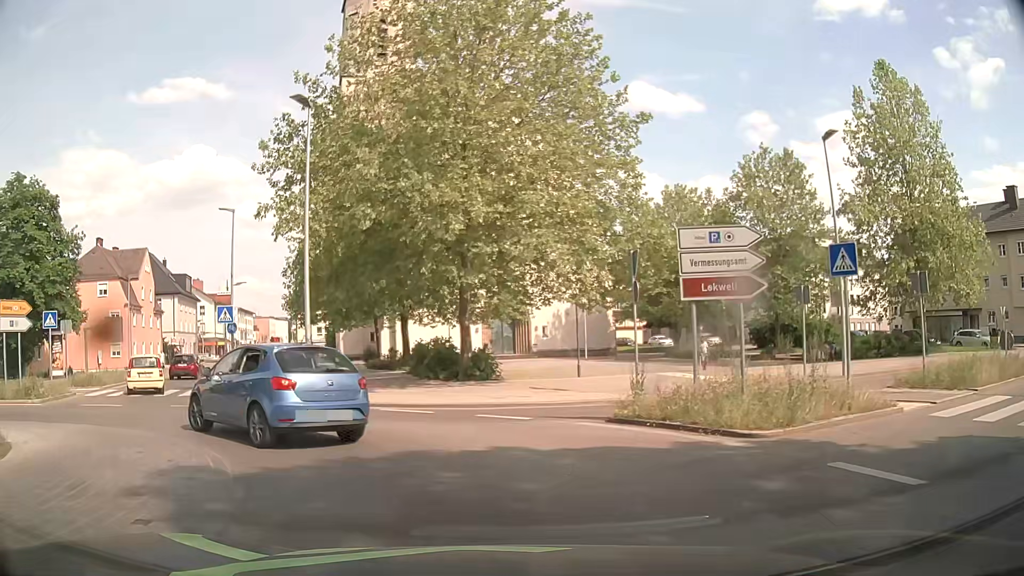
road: secondary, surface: asphalt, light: Day
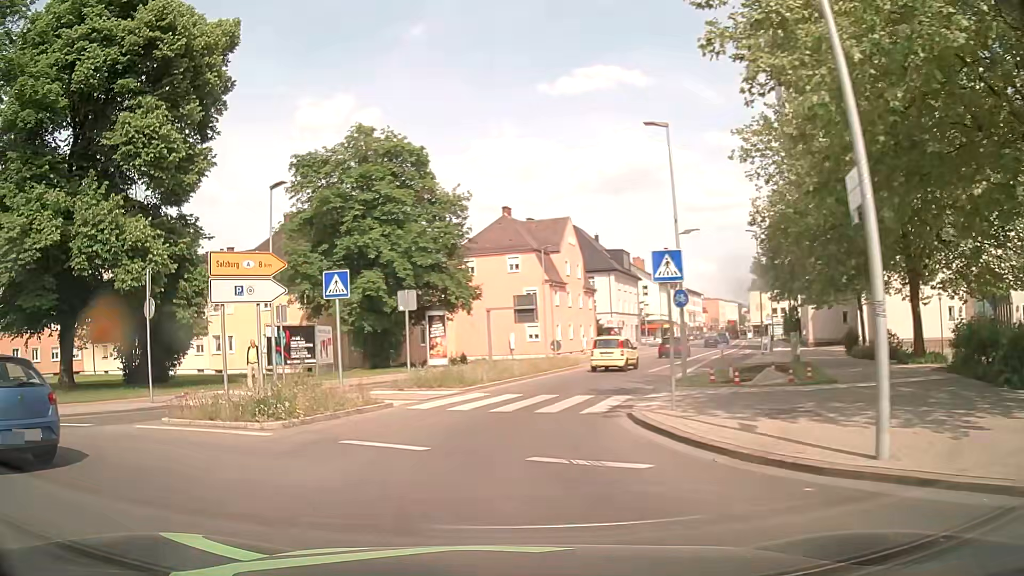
(-3.4, +10.8) m; -39°
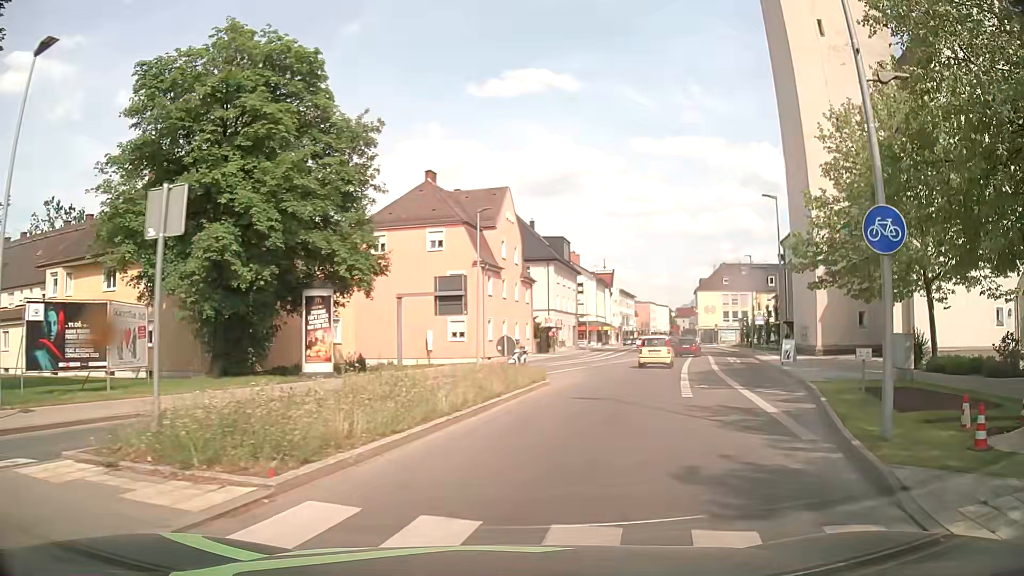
(-0.2, +13.9) m; +7°
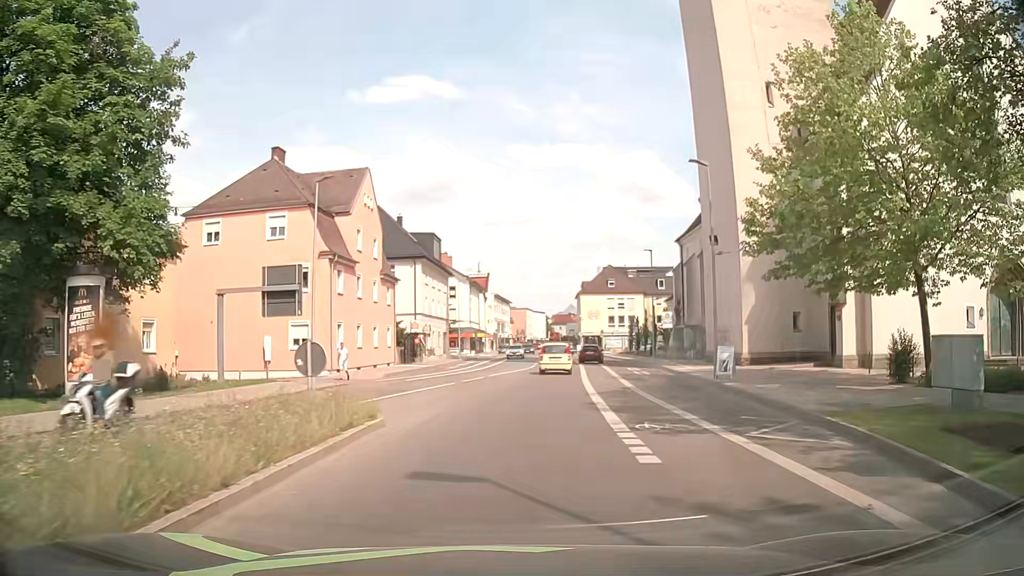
(+0.9, +8.3) m; +11°
(0, +10) (+1, +20) (+2, +30) (+3, +40) (+4, +50) (+5, +60) (+5, +70) (+6, +80) (+7, +90) (+7, +100) m
